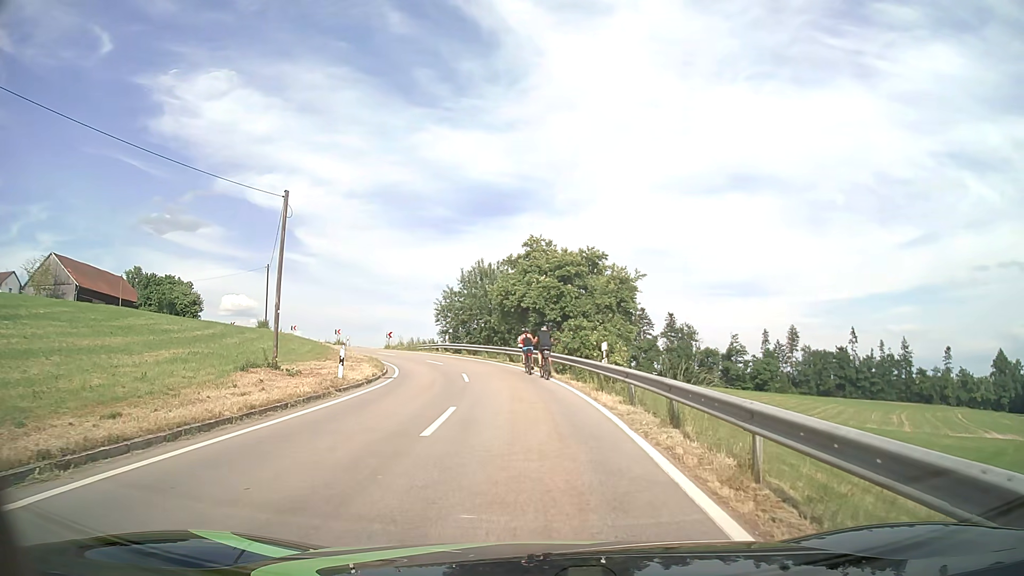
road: tertiary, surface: asphalt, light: Day
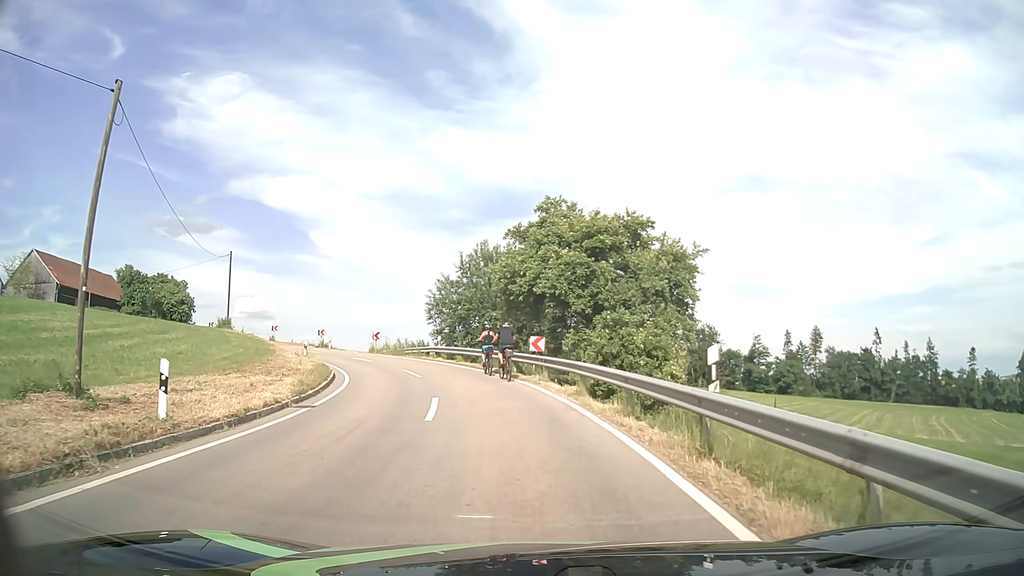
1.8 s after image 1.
(-0.1, +10.3) m; -2°
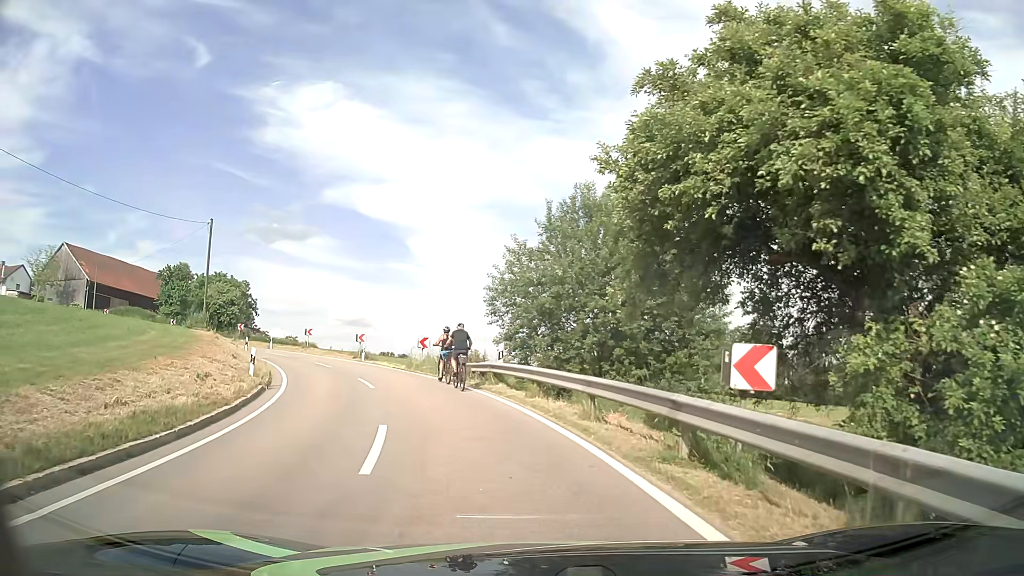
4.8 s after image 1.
(-0.9, +16.4) m; -8°
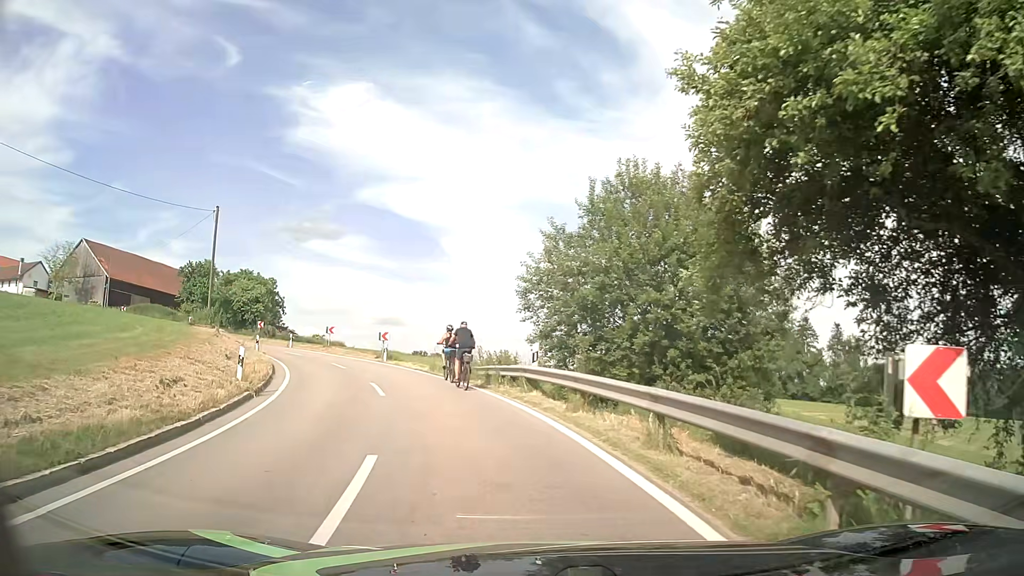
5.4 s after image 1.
(-0.1, +3.1) m; -3°
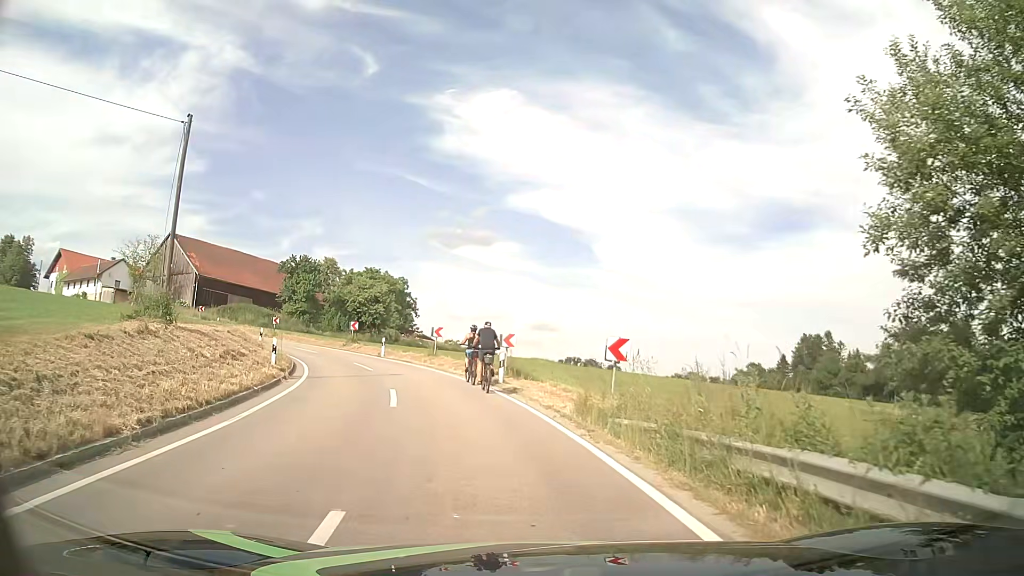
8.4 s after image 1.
(-1.8, +15.0) m; -13°
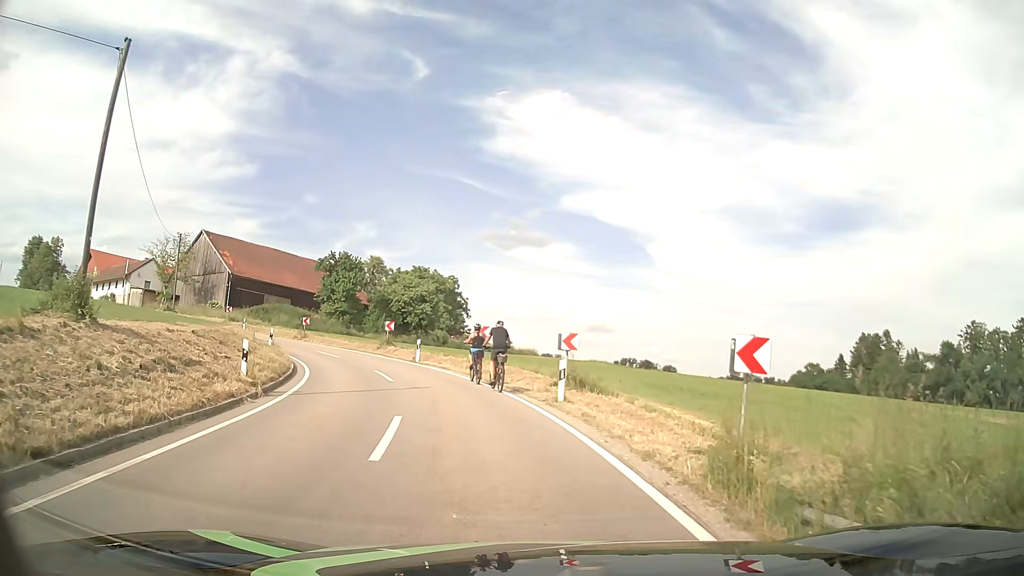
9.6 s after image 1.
(-0.3, +5.8) m; -5°
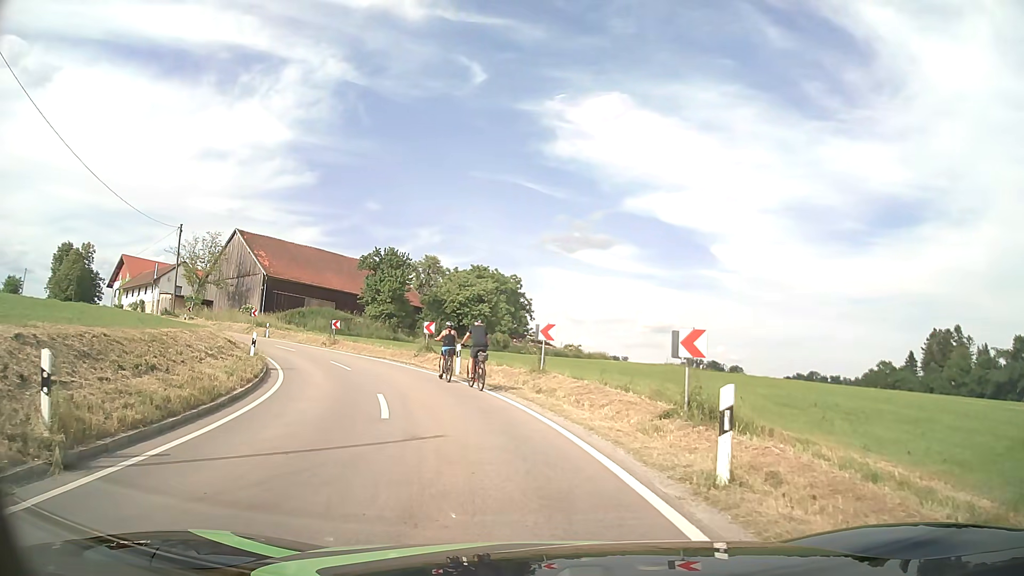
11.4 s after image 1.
(-0.3, +8.4) m; -5°
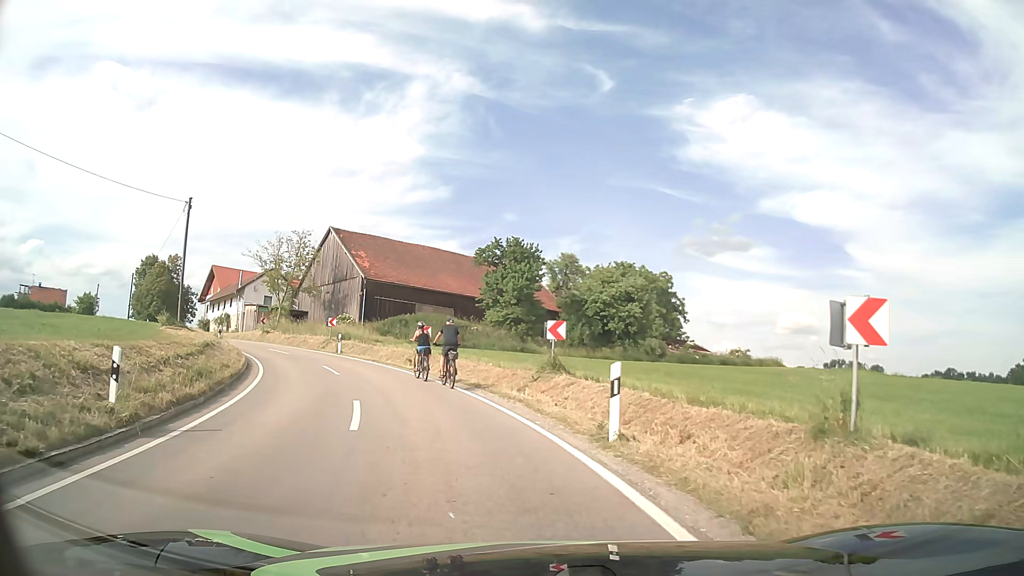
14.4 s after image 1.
(-1.3, +13.7) m; -12°
(-1, +10) (-4, +20) (-8, +29) (-14, +37) (-20, +44) (-27, +52) (-34, +59) (-41, +66) (-48, +73) (-55, +80) m
